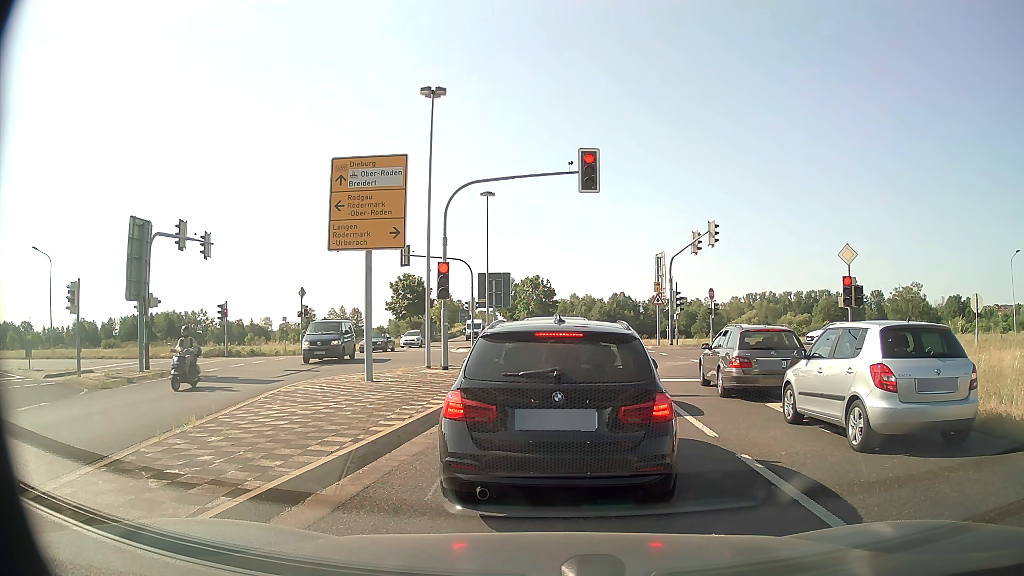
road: primary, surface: asphalt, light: Day
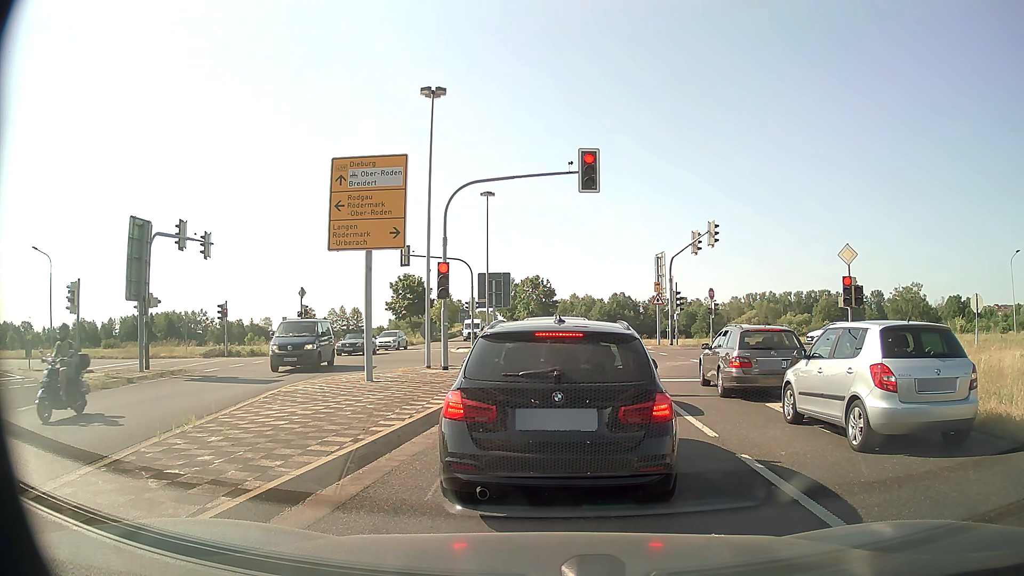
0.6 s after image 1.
(0.0, 0.0) m; 0°
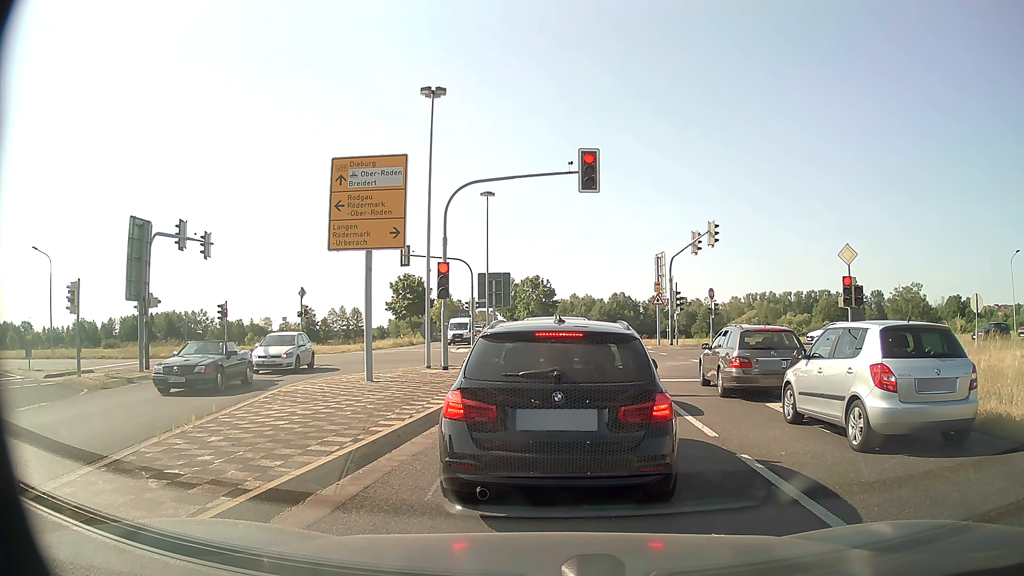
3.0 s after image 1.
(0.0, 0.0) m; 0°
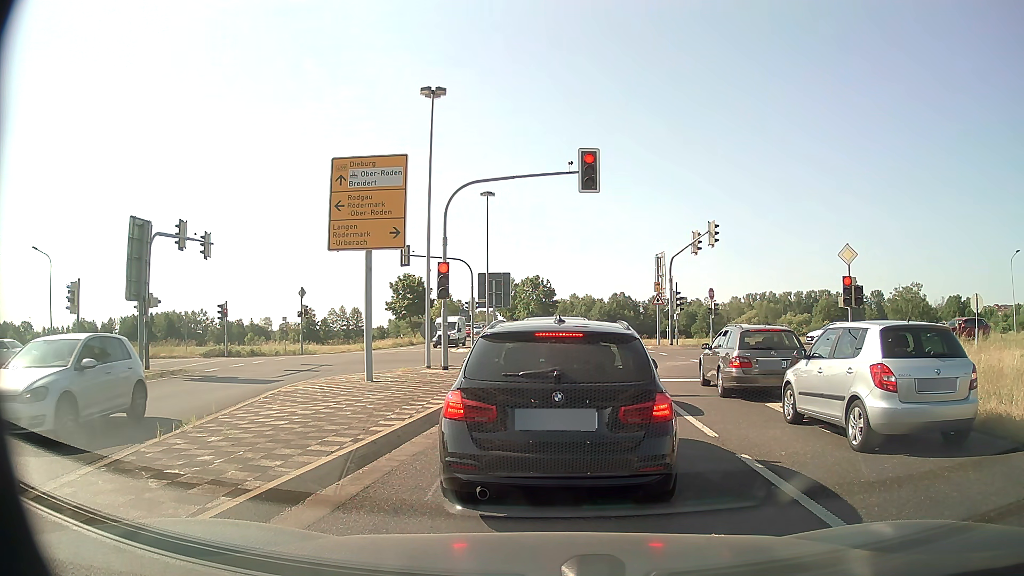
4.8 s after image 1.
(0.0, 0.0) m; 0°
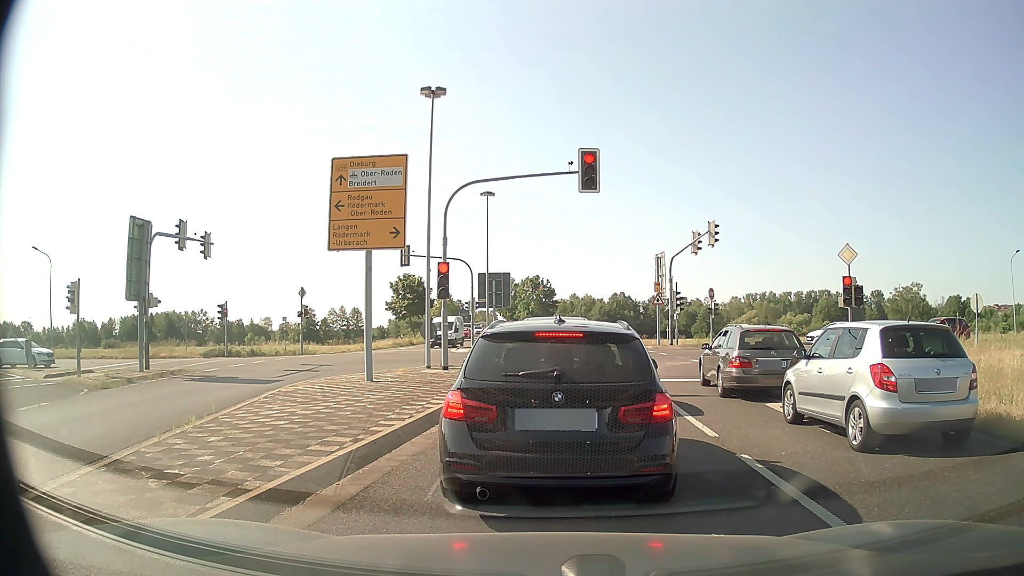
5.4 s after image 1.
(0.0, 0.0) m; 0°
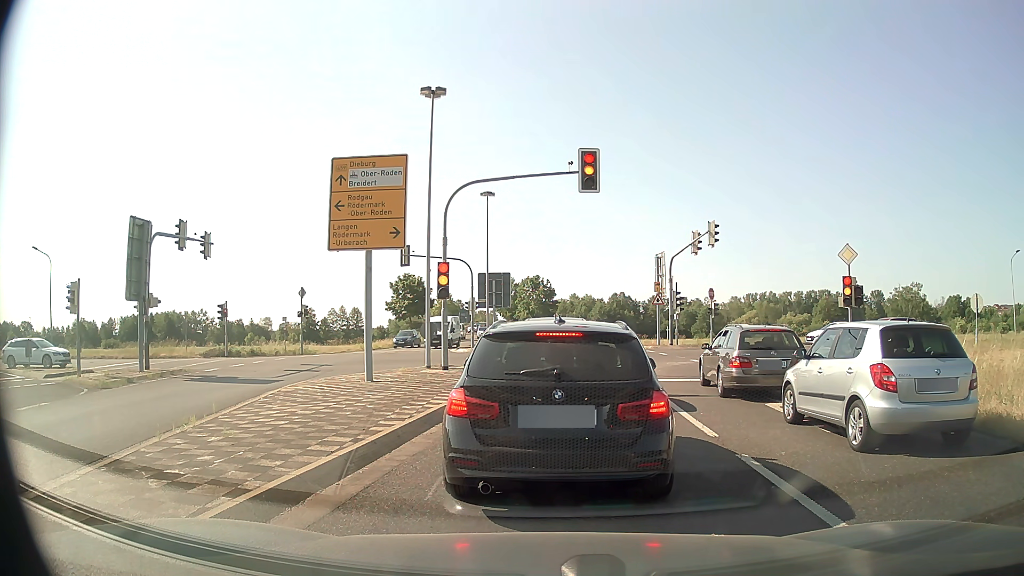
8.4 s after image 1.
(0.0, 0.0) m; 0°
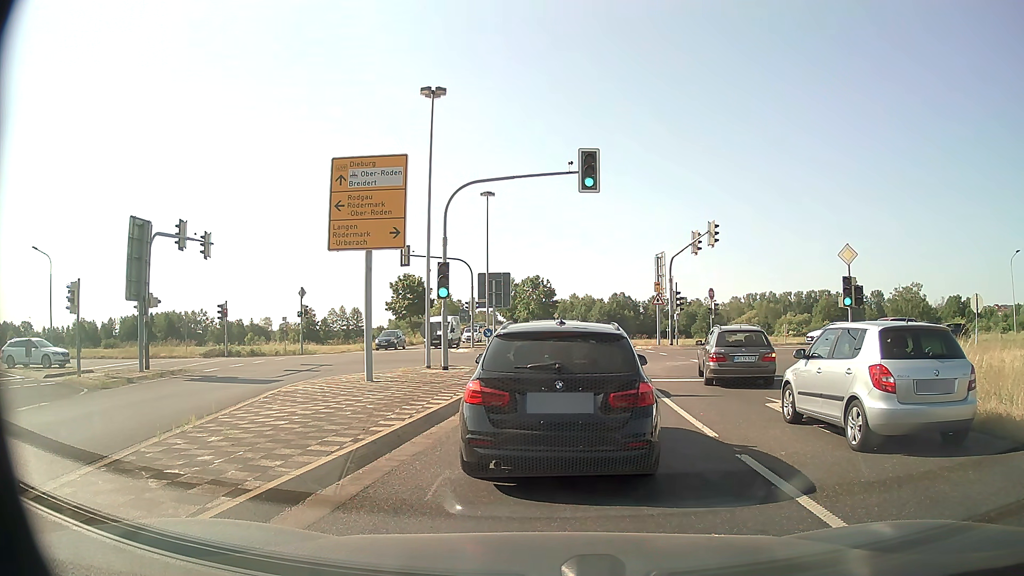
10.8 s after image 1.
(0.0, 0.0) m; 0°
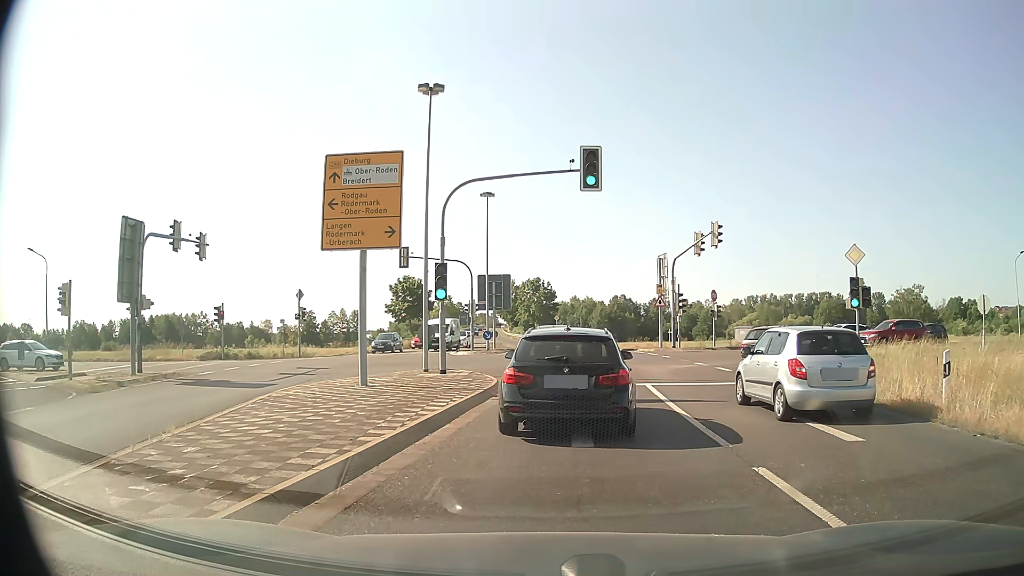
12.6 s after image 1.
(0.0, +0.7) m; 0°
(0, +10) (0, +20) (+1, +30) (+1, +40) (0, +50) (0, +60) (-1, +70) (-2, +80) (-4, +90) (-5, +100) m
